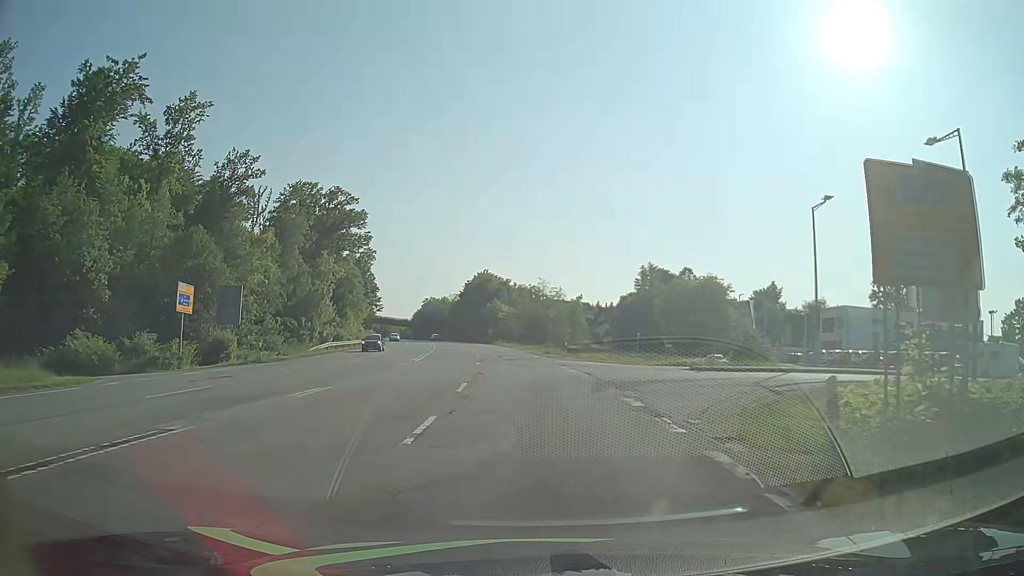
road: secondary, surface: asphalt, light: Day
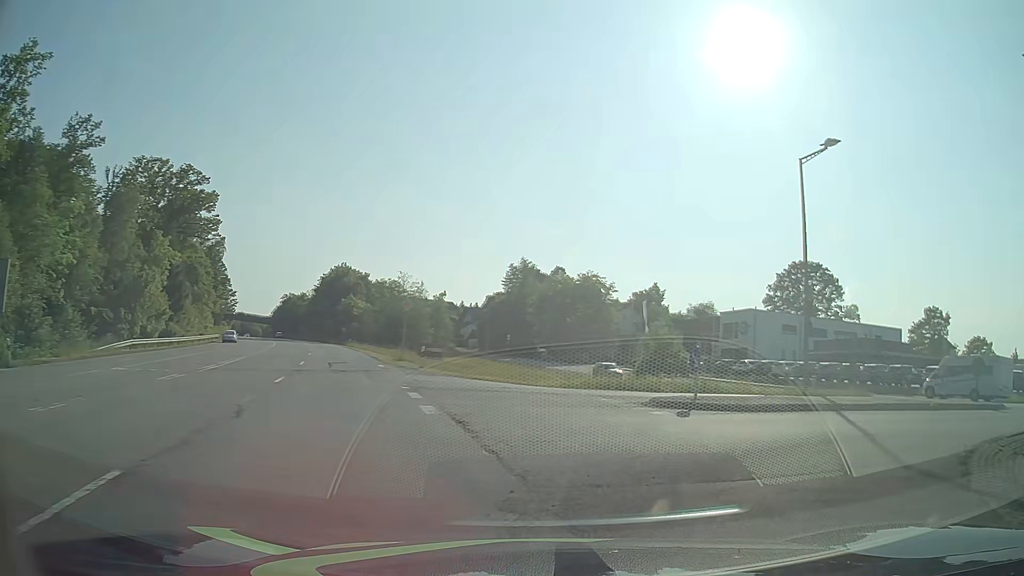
(+0.2, +12.9) m; +11°
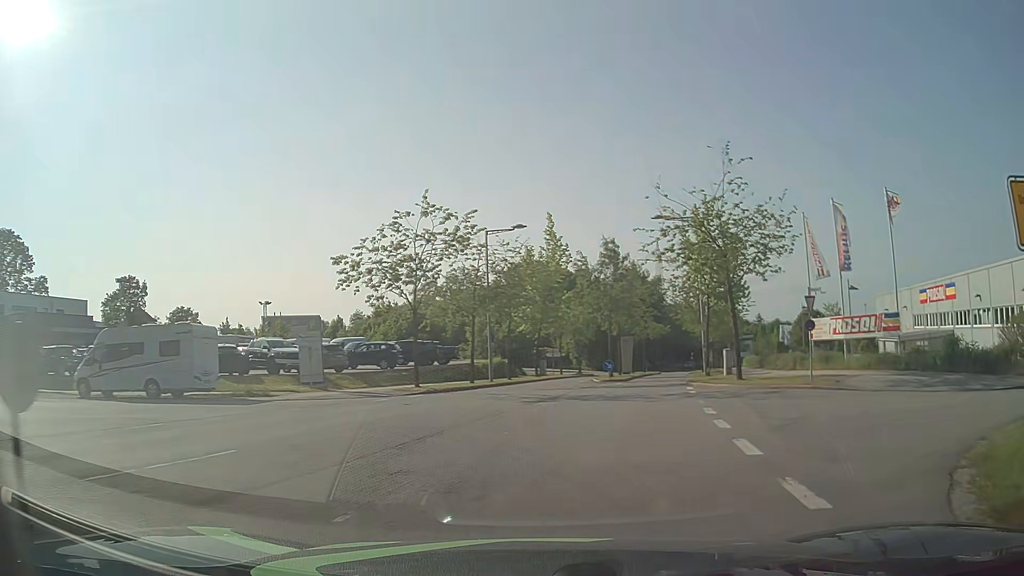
(+9.6, +13.3) m; +69°
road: residential
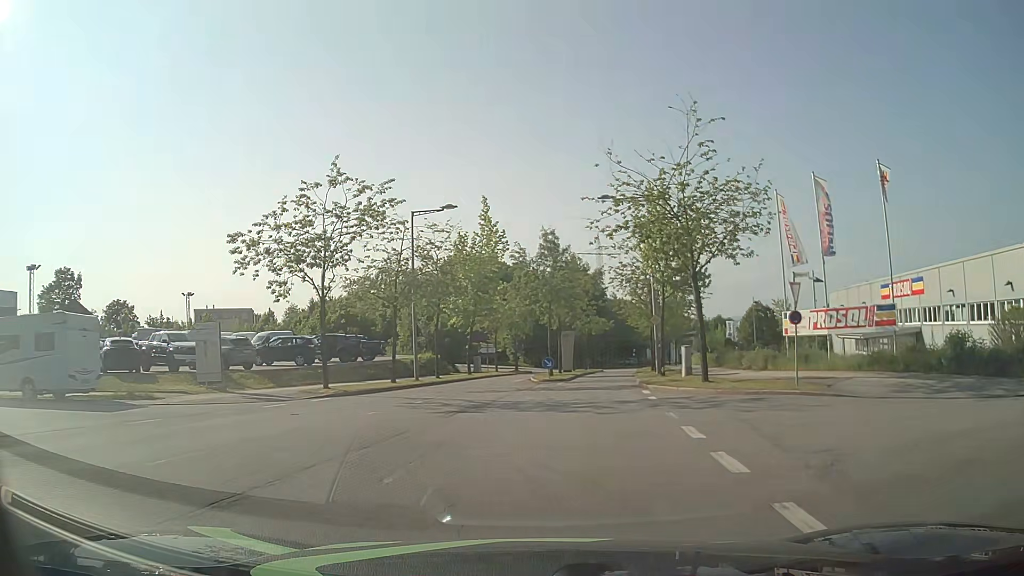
(+0.2, +4.4) m; +6°
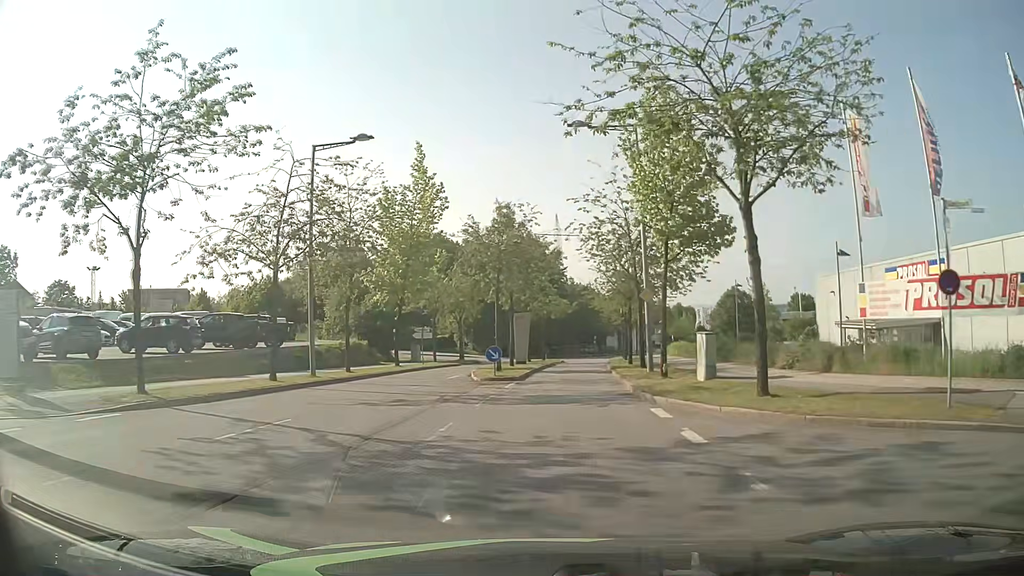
(+0.4, +10.1) m; +4°
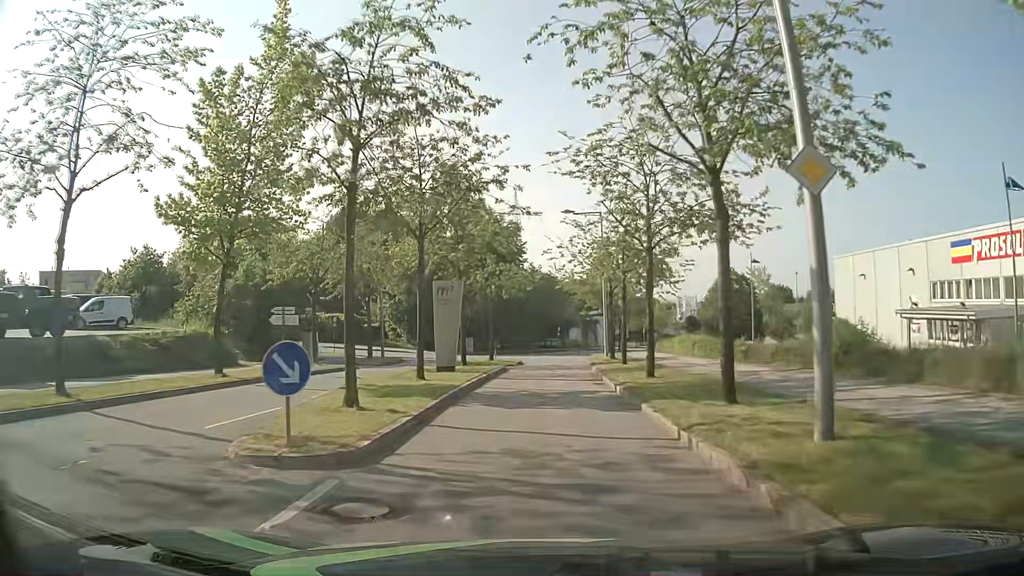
(+0.6, +17.3) m; +4°
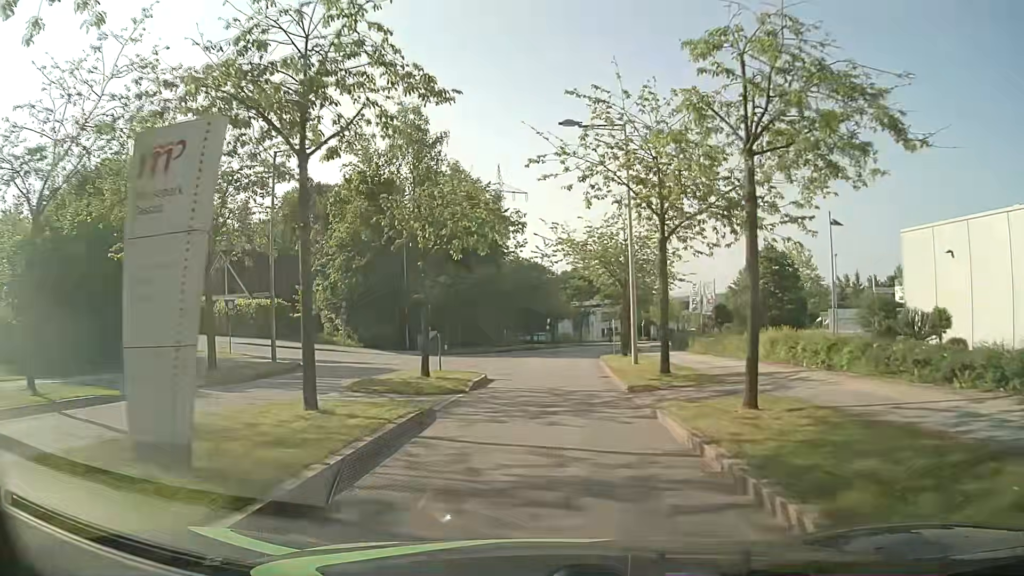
(+0.2, +16.8) m; +1°
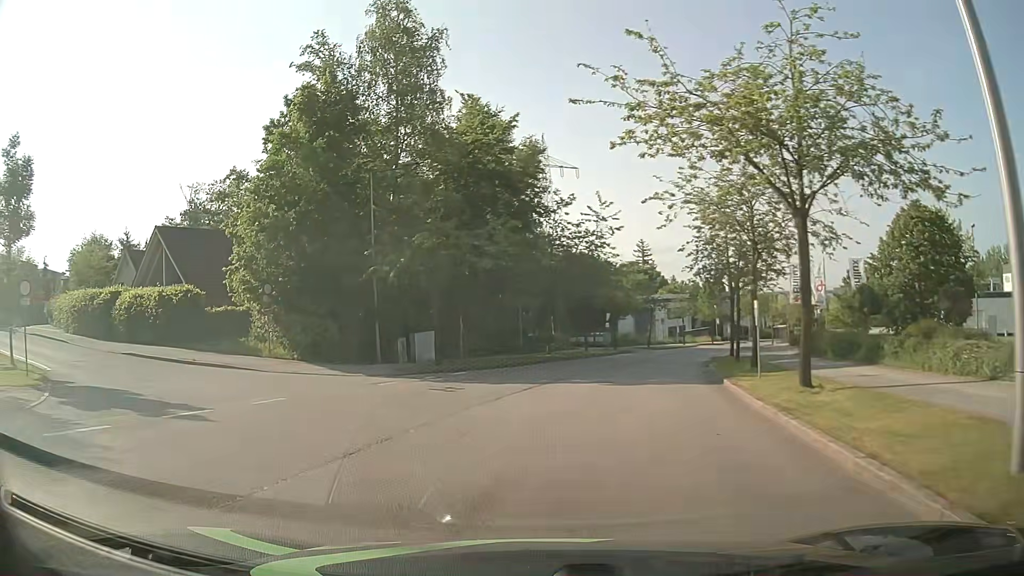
(+0.5, +19.7) m; -4°
